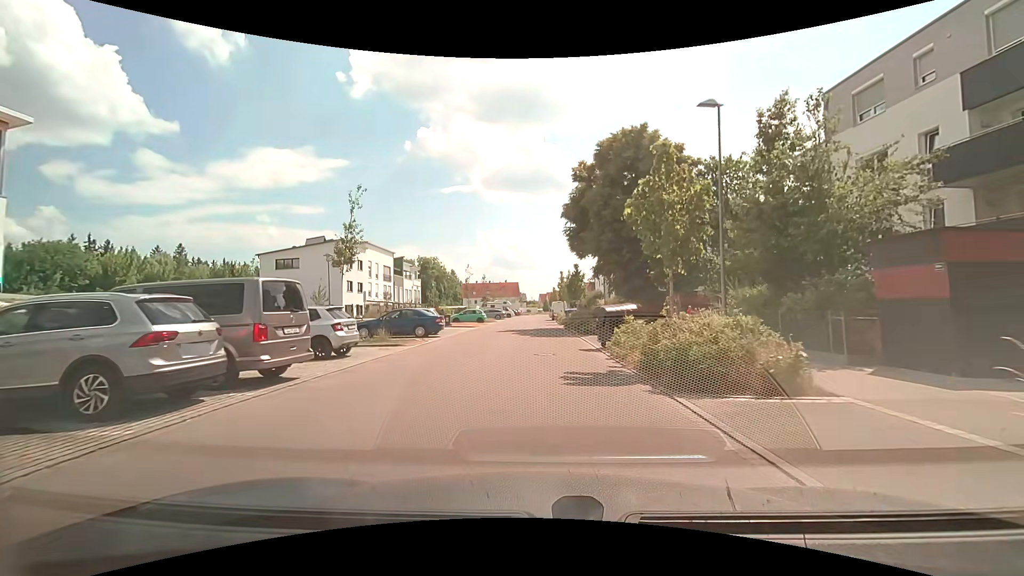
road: residential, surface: asphalt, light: Day
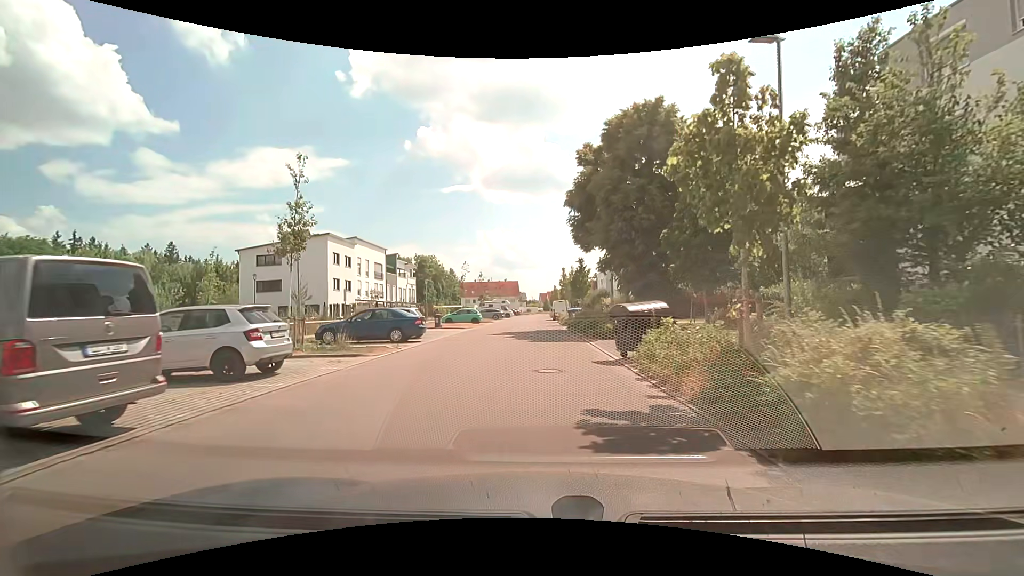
(0.0, +4.2) m; 0°
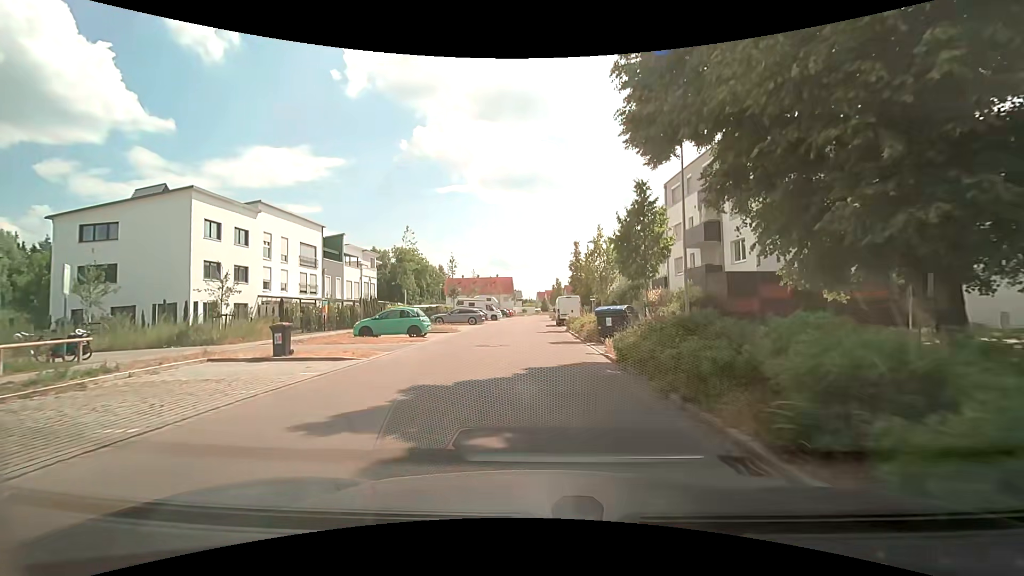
(0.0, +21.3) m; -1°
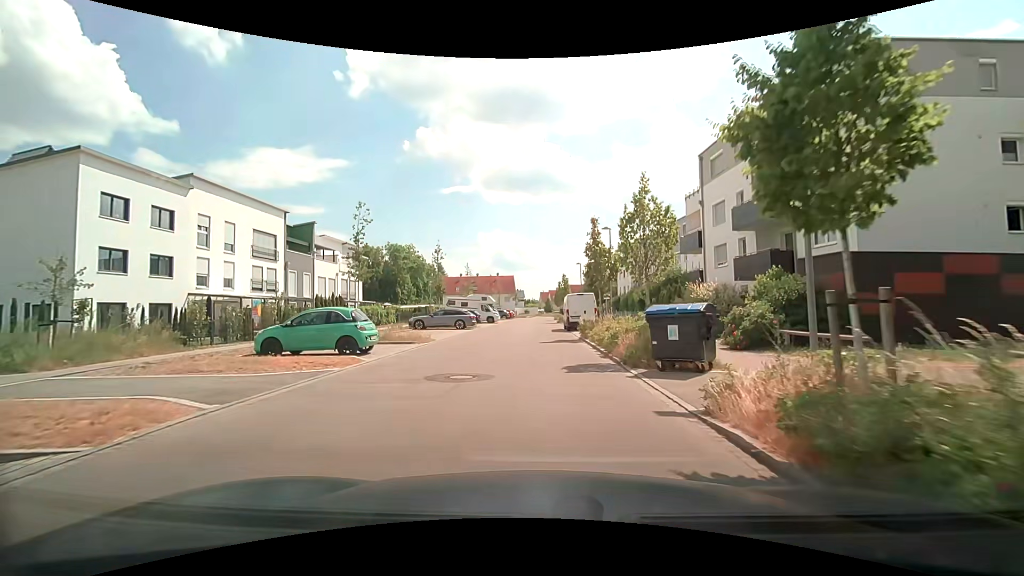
(0.0, +8.8) m; 0°
